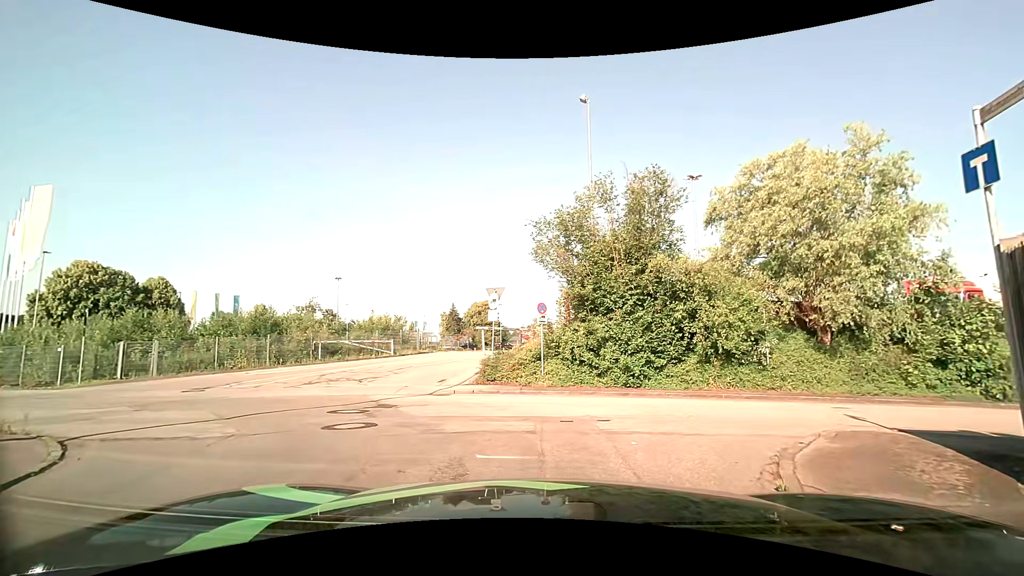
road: residential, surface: asphalt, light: Day
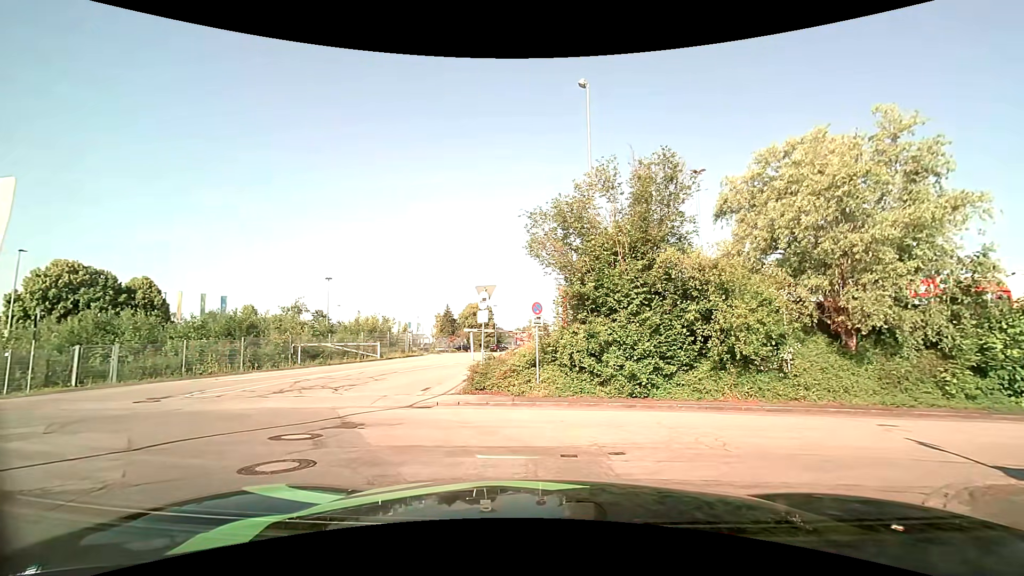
(+0.1, +1.8) m; +2°
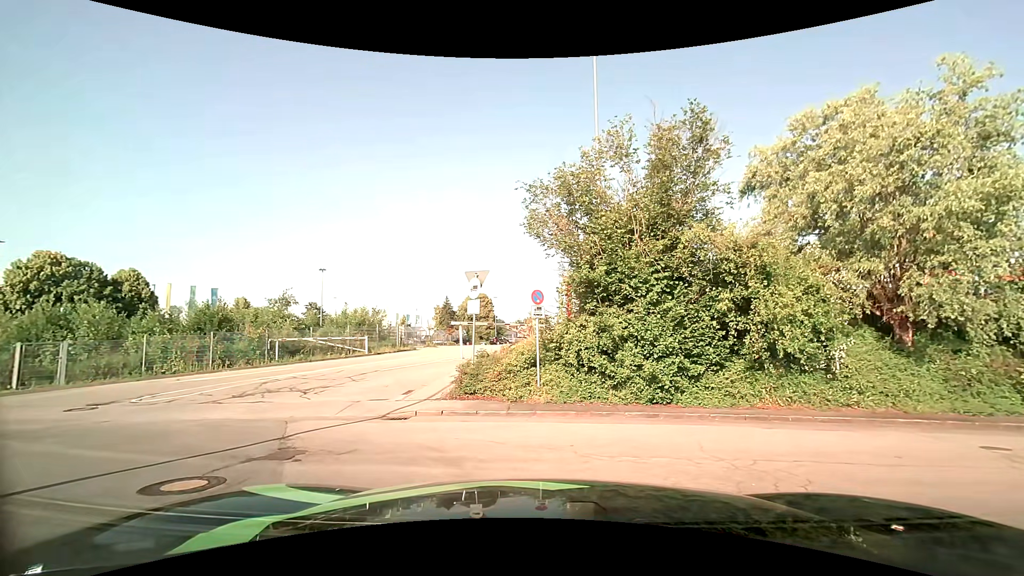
(0.0, +2.4) m; 0°
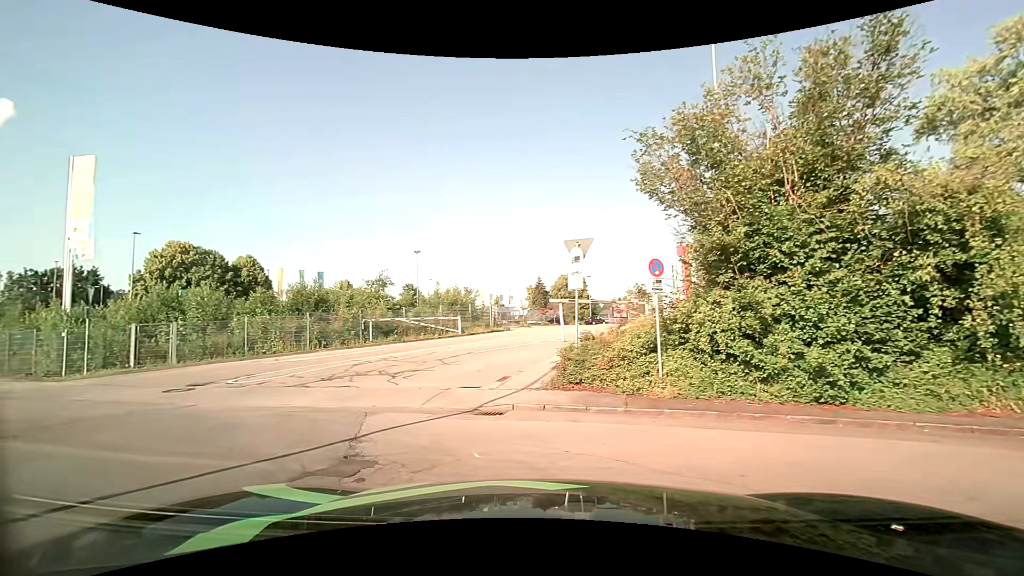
(-0.1, +2.2) m; -9°
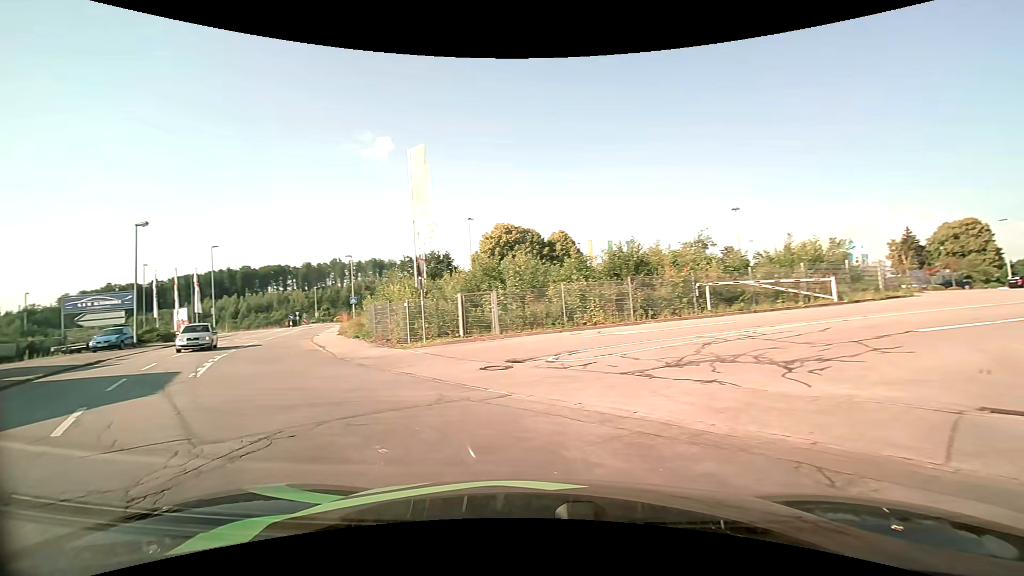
(-1.9, +4.9) m; -39°
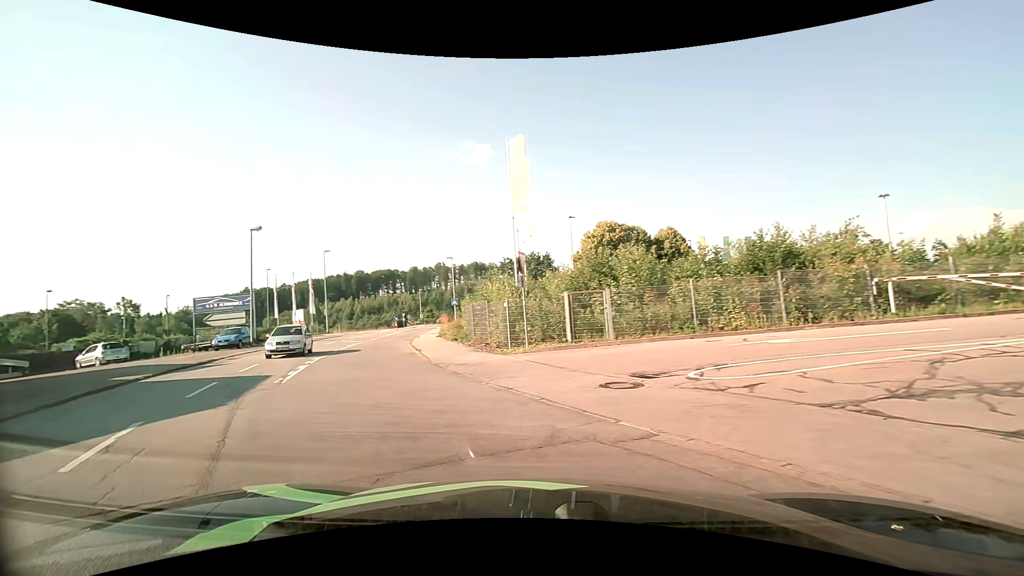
(-0.2, +2.6) m; -11°
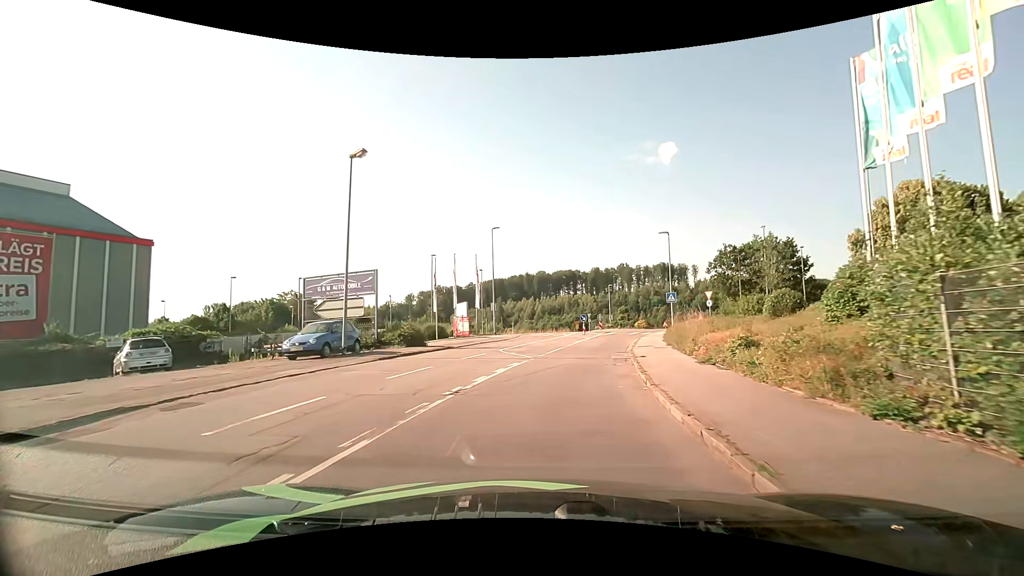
(-4.8, +18.0) m; -19°
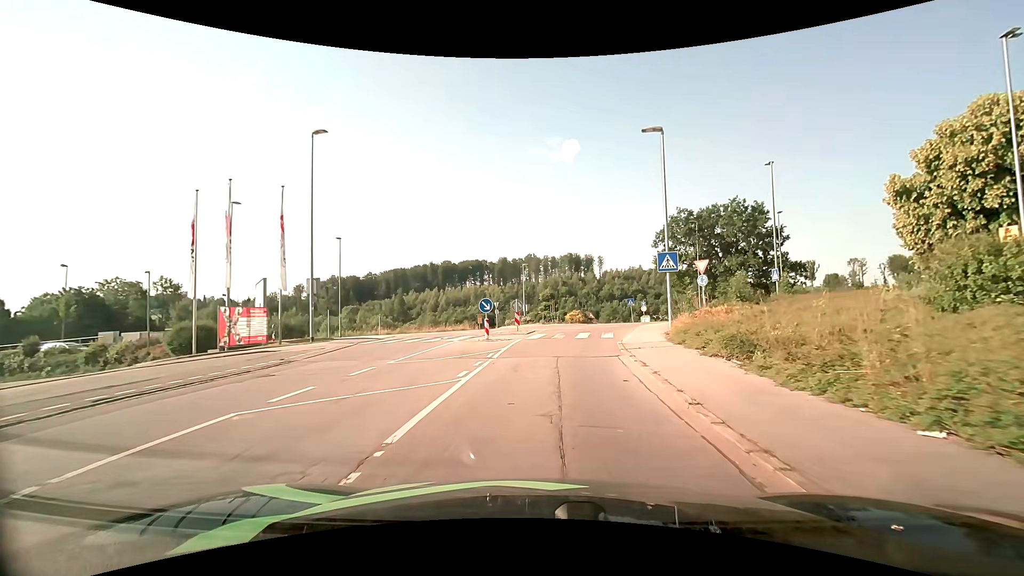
(+1.9, +22.4) m; +11°
(0, +10) (+1, +20) (+4, +30) (+8, +38) (+8, +48) (-1, +52) (-10, +49) (-20, +46) (-30, +46) (-40, +46) m
